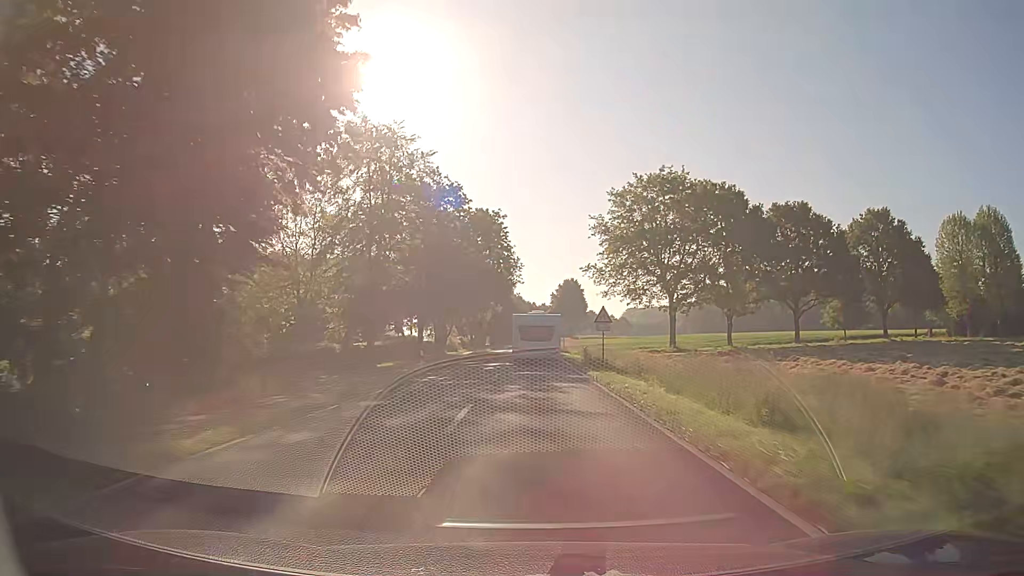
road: secondary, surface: asphalt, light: Day
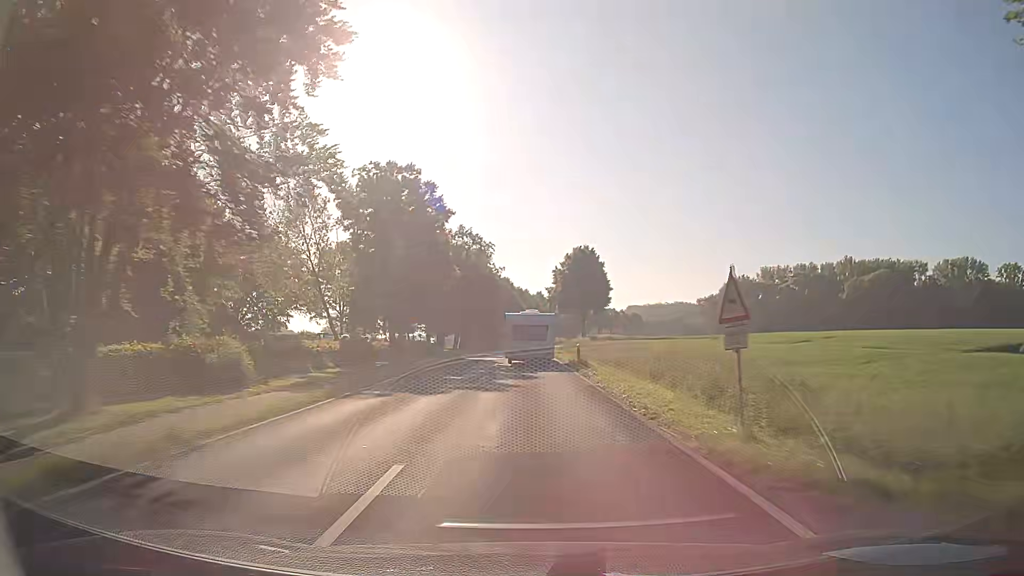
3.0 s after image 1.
(+0.1, +66.4) m; +1°
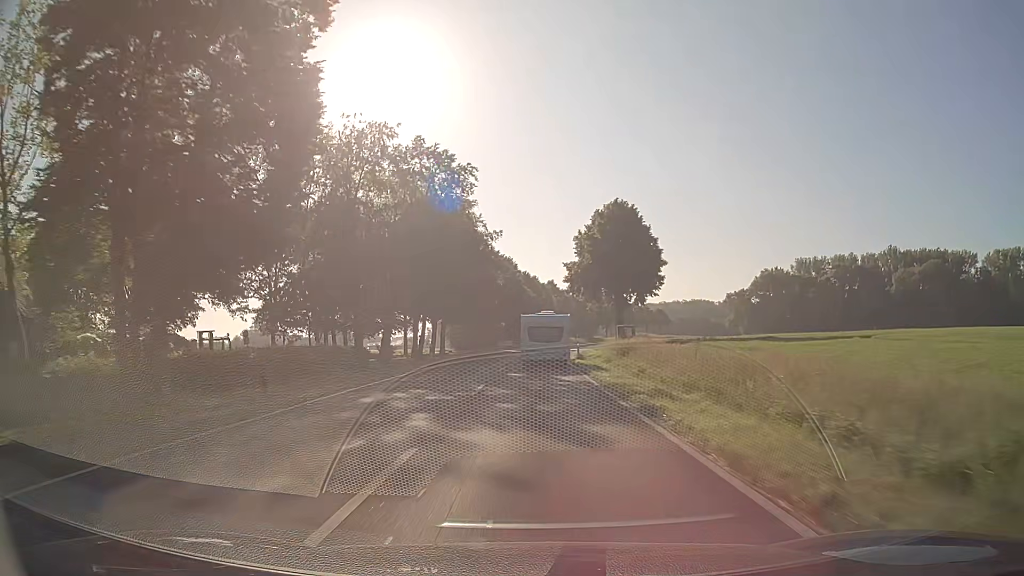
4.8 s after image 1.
(-0.5, +39.6) m; -1°
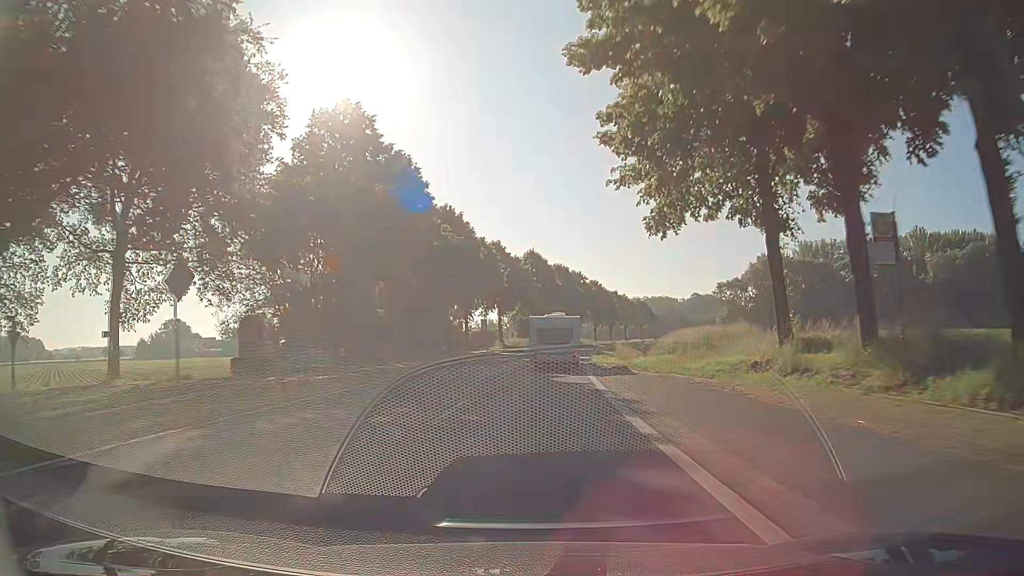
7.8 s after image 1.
(+1.9, +65.4) m; +5°
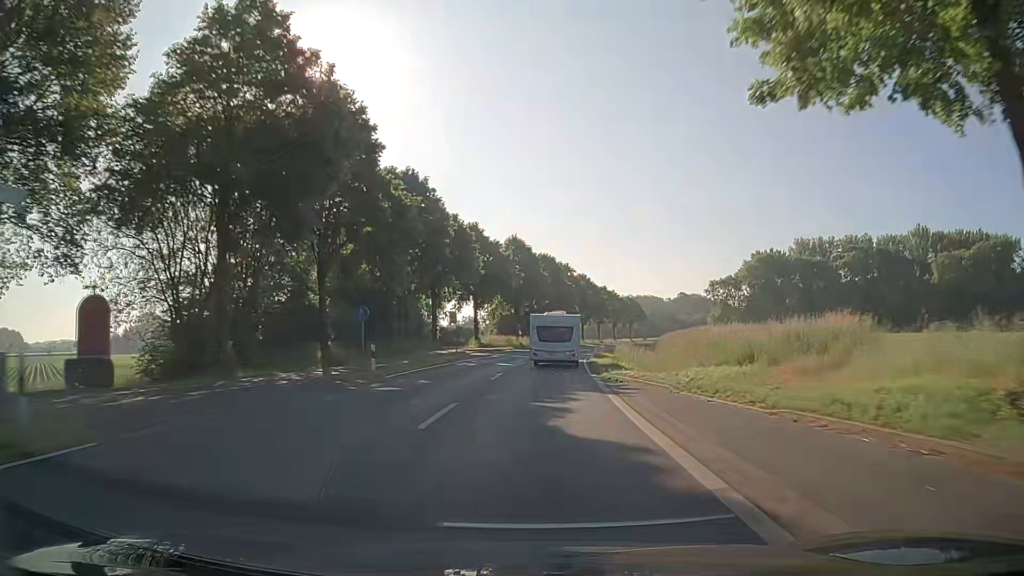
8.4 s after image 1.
(+0.1, +13.0) m; +1°
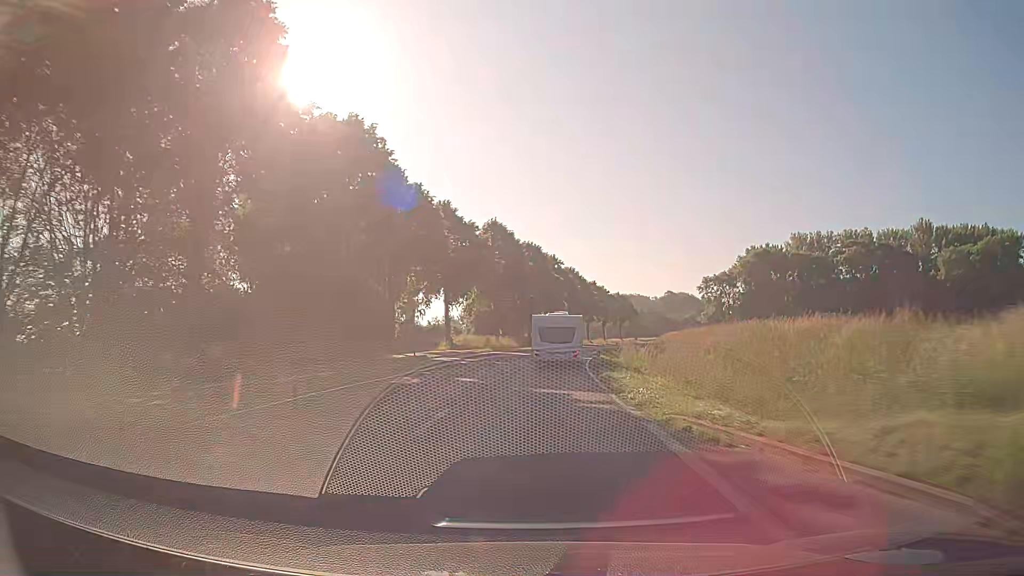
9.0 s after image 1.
(+0.3, +13.0) m; +2°
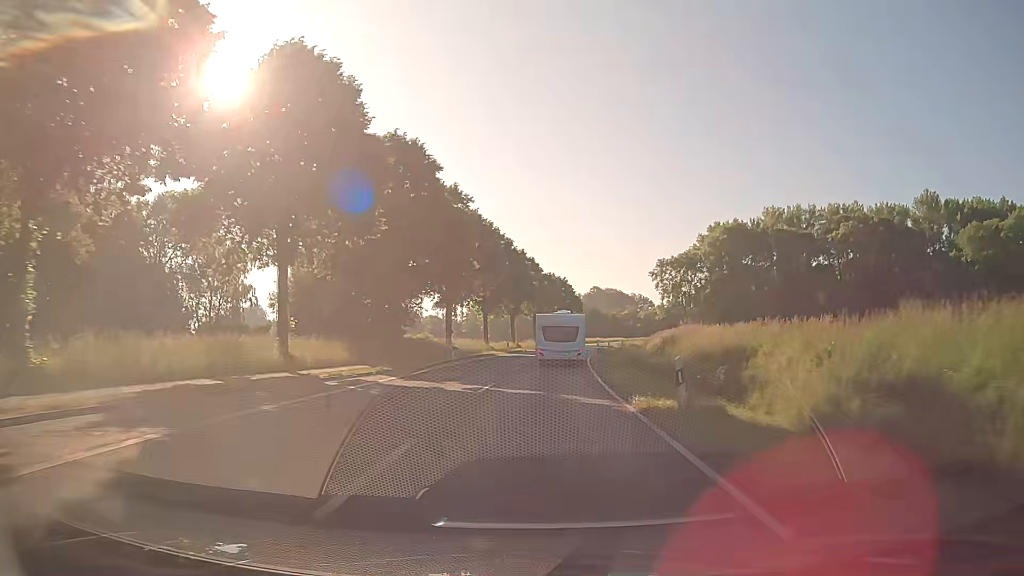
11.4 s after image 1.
(+2.9, +51.8) m; +7°
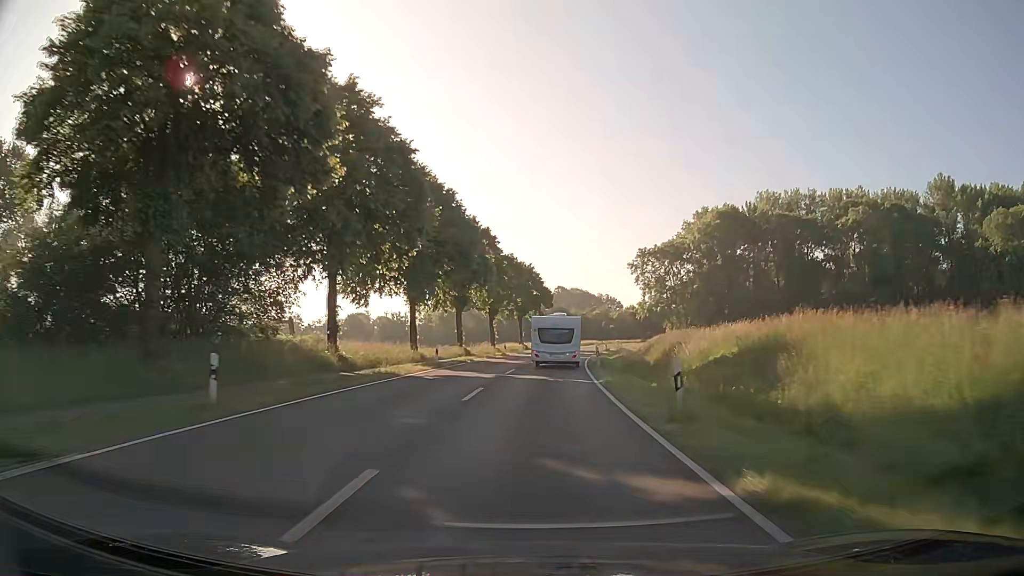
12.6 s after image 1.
(+0.8, +25.9) m; +3°
(0, +10) (0, +20) (+1, +30) (+2, +40) (+2, +50) (+4, +60) (+5, +70) (+7, +80) (+8, +89) (+10, +99) m
